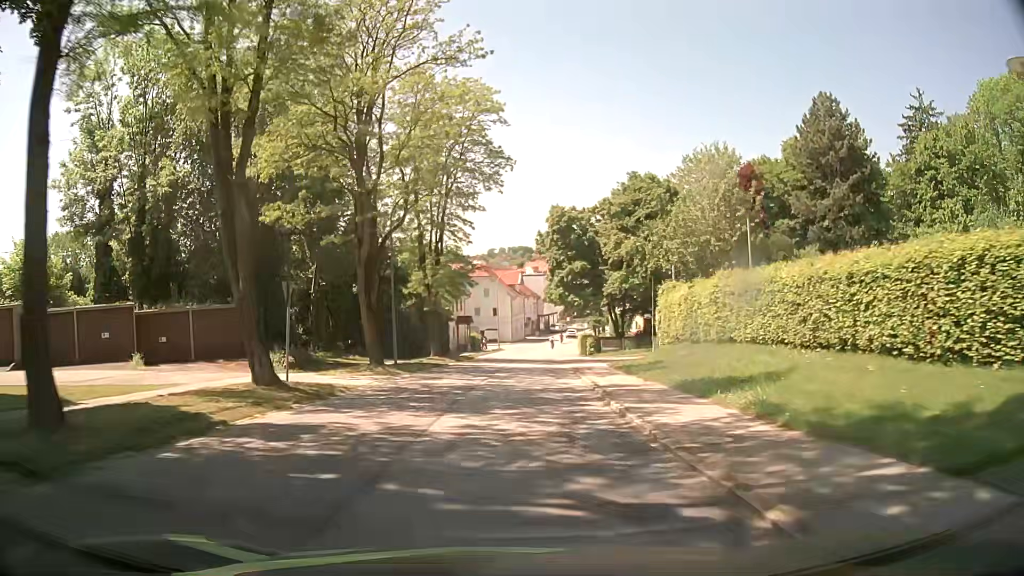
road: secondary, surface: asphalt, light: Day
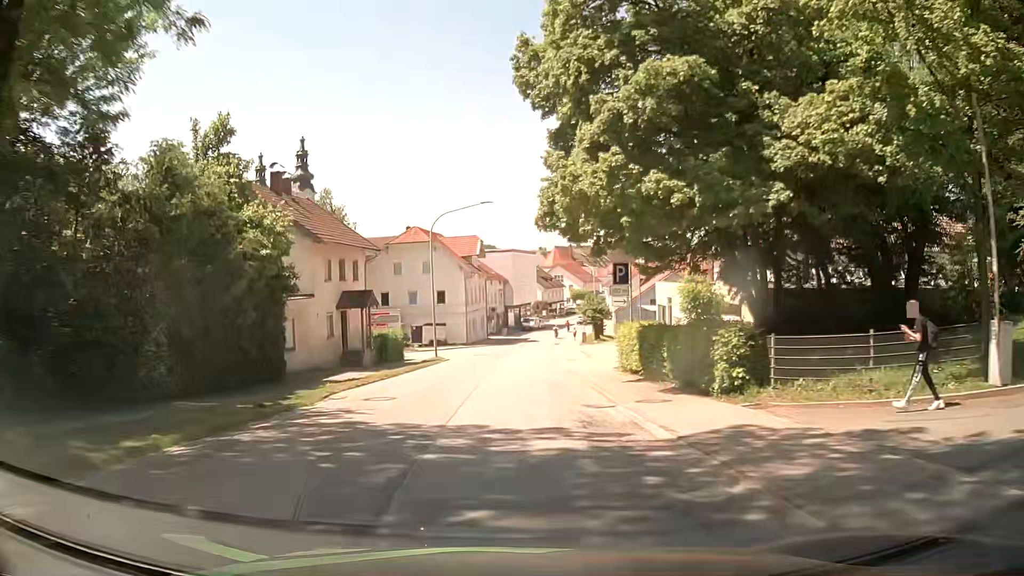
(+1.0, +38.2) m; +4°
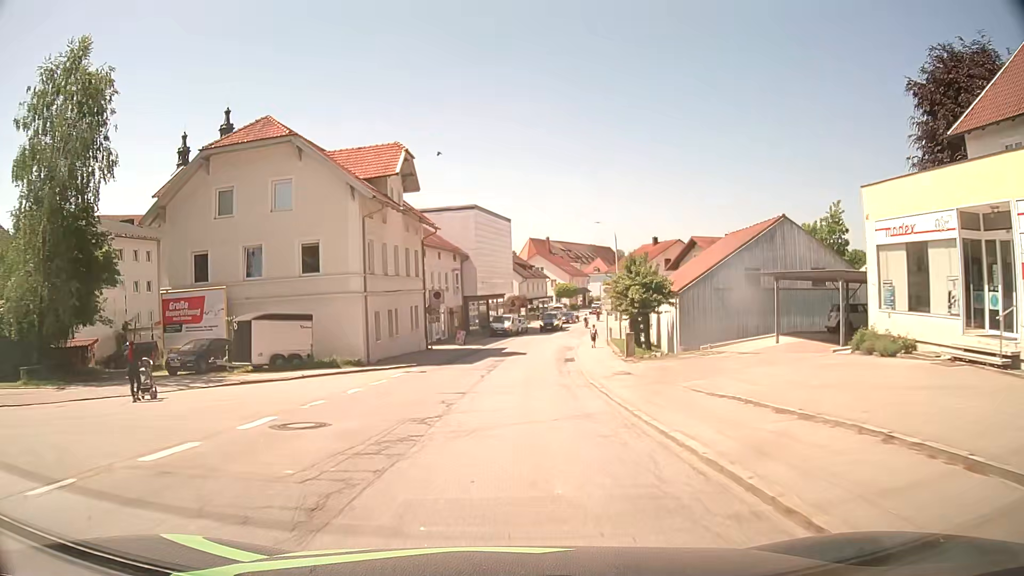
(+0.2, +38.0) m; +2°
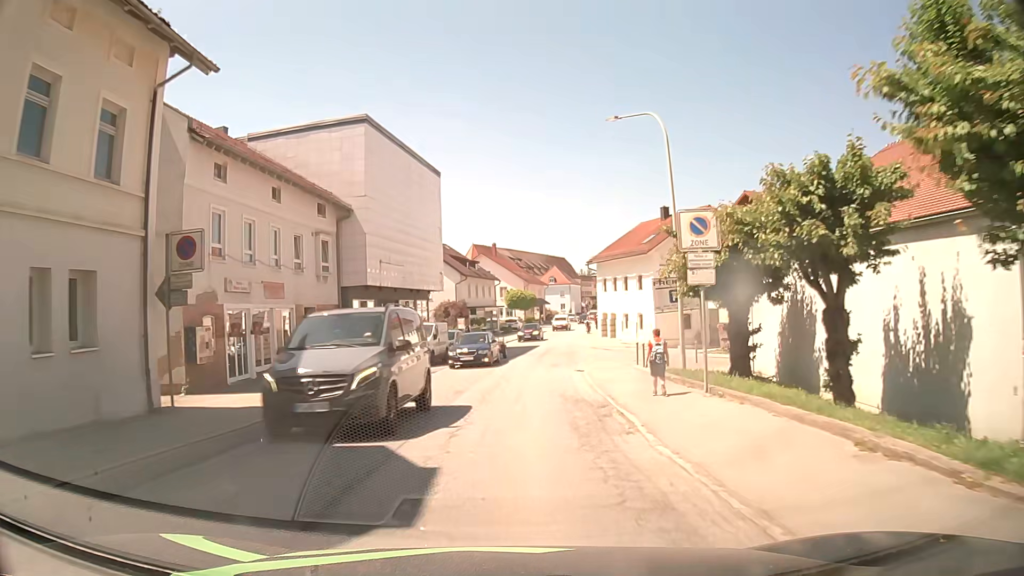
(+1.1, +30.1) m; +4°
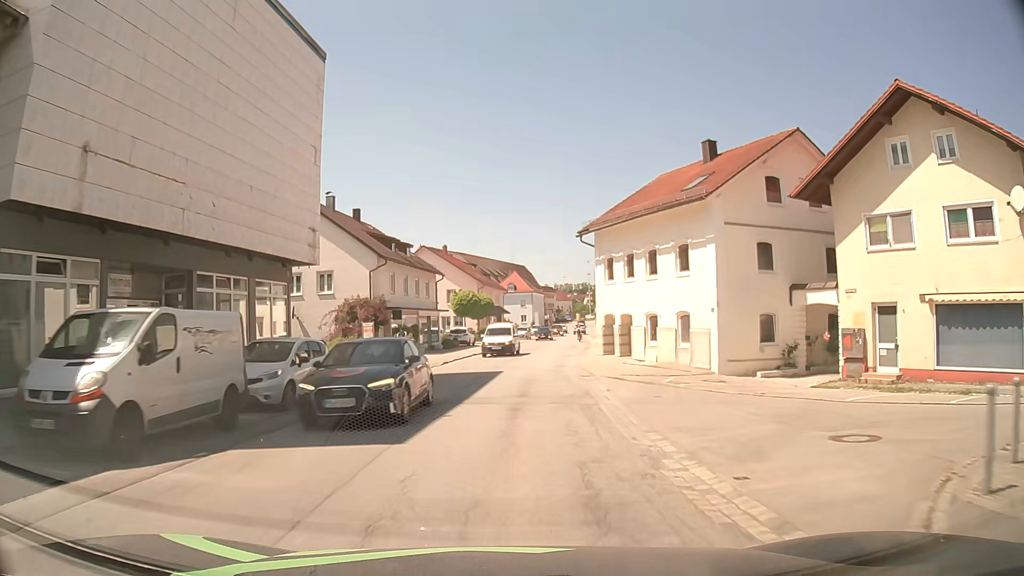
(+0.8, +22.6) m; +4°
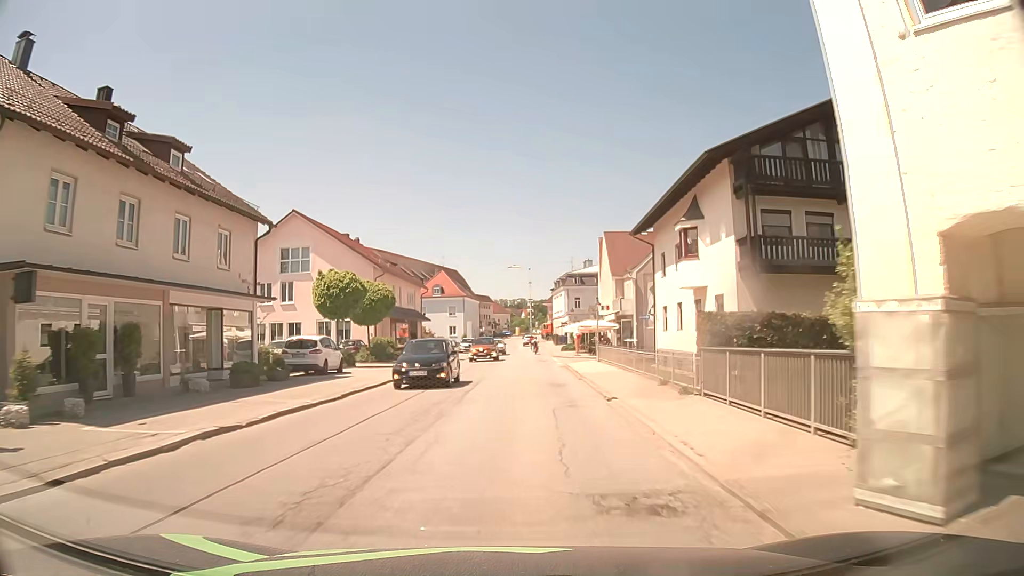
(+1.5, +30.3) m; +6°
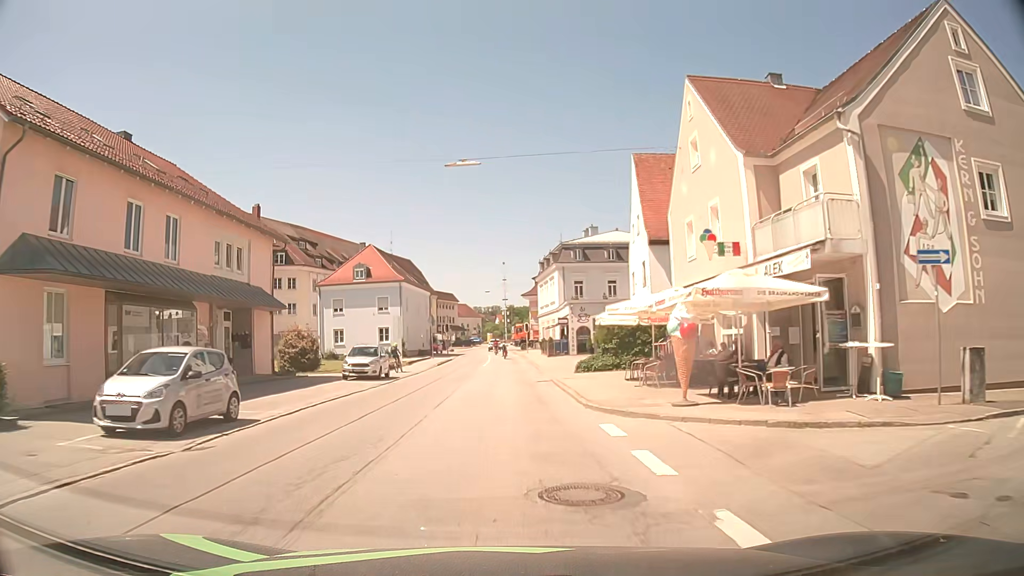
(+1.3, +37.7) m; +2°
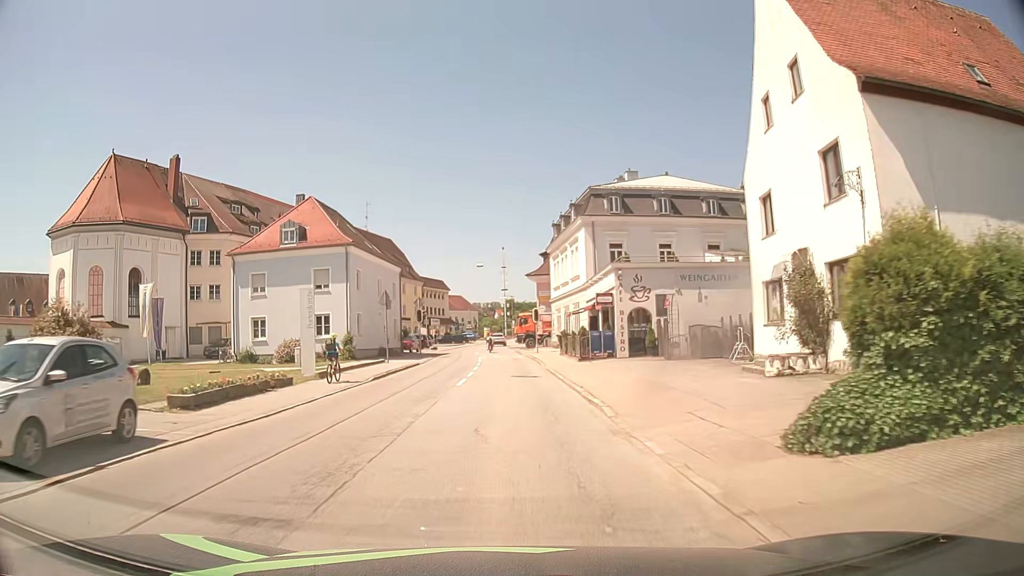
(0.0, +22.7) m; 0°
(0, +10) (0, +20) (0, +30) (0, +40) (-1, +50) (-1, +60) (-2, +70) (-2, +80) (-1, +90) (0, +100) m
